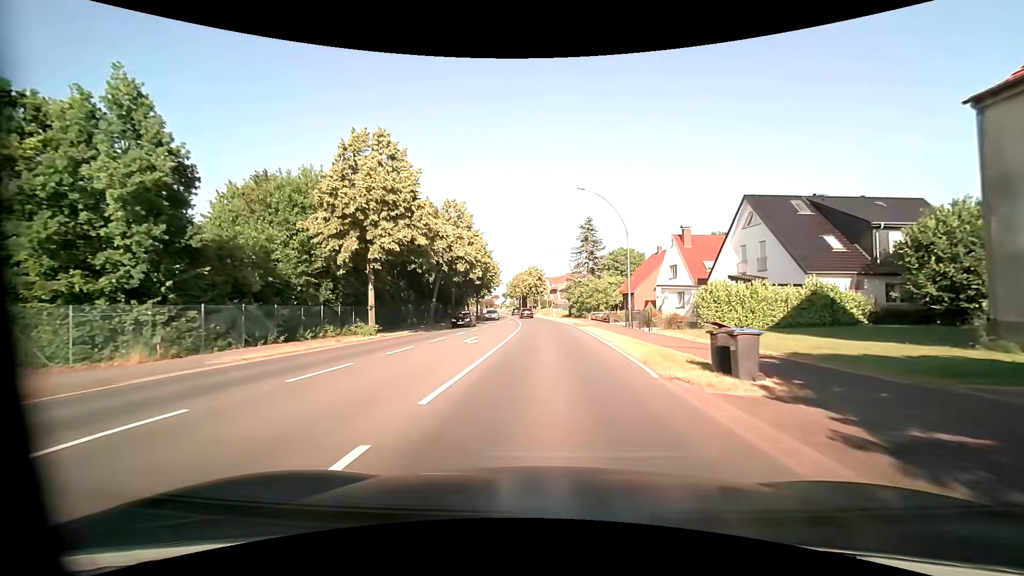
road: primary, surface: asphalt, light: Day
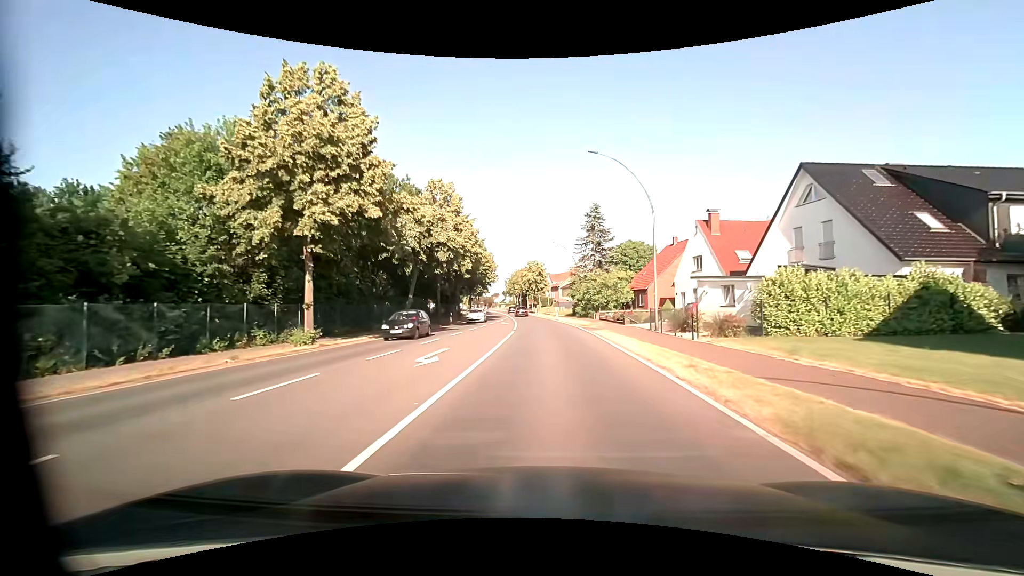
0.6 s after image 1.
(0.0, +8.0) m; -1°
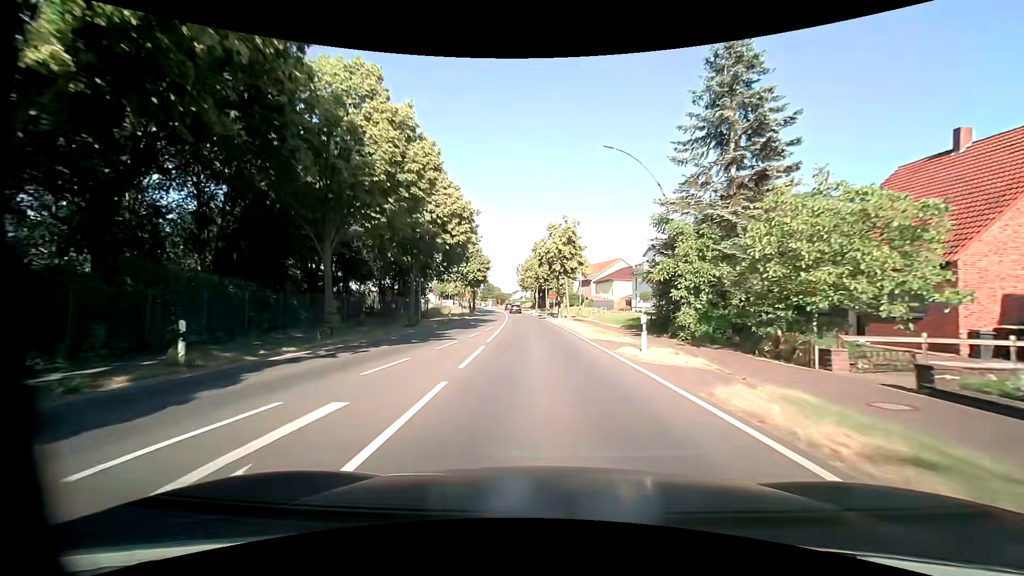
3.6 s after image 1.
(-0.6, +40.3) m; -2°
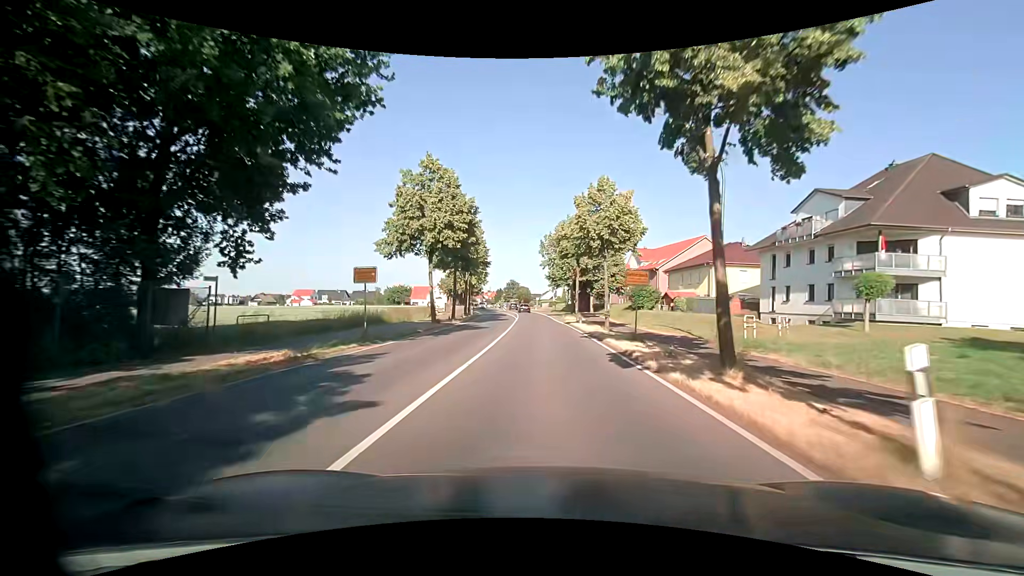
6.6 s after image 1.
(-1.3, +40.3) m; -3°
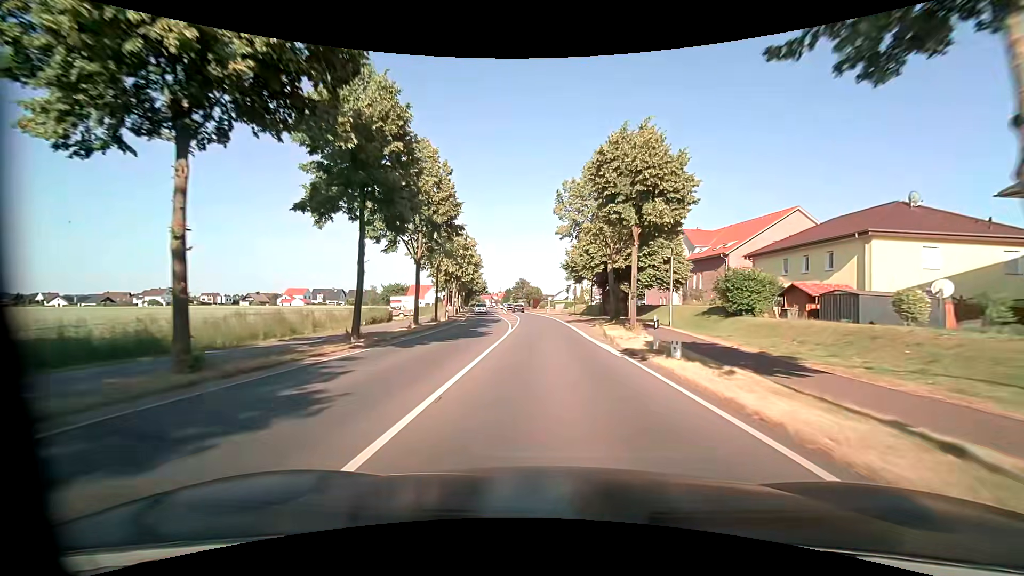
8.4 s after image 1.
(-0.5, +24.1) m; -2°
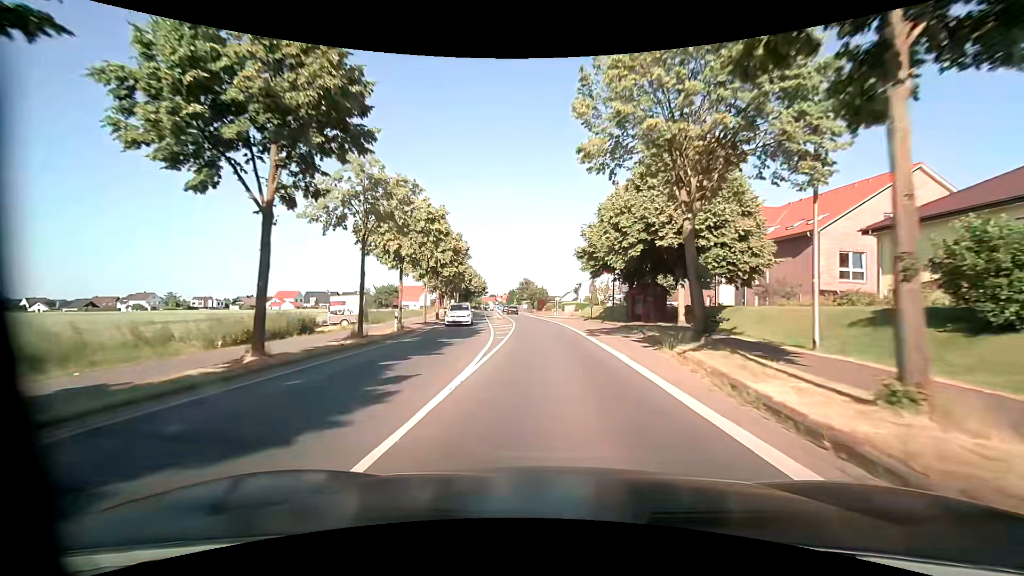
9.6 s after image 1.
(-0.2, +16.1) m; -1°
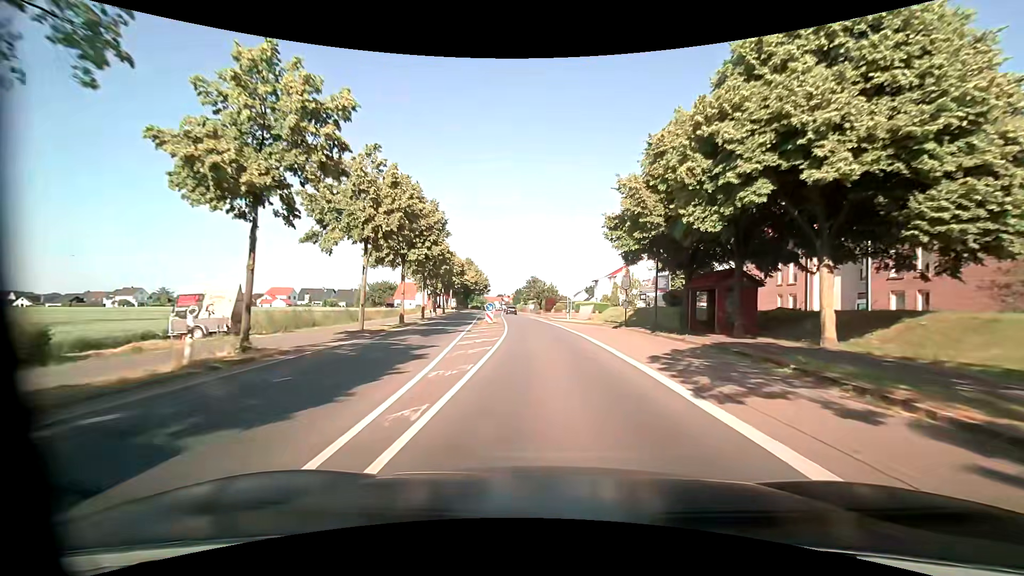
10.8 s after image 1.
(-0.3, +16.1) m; -2°
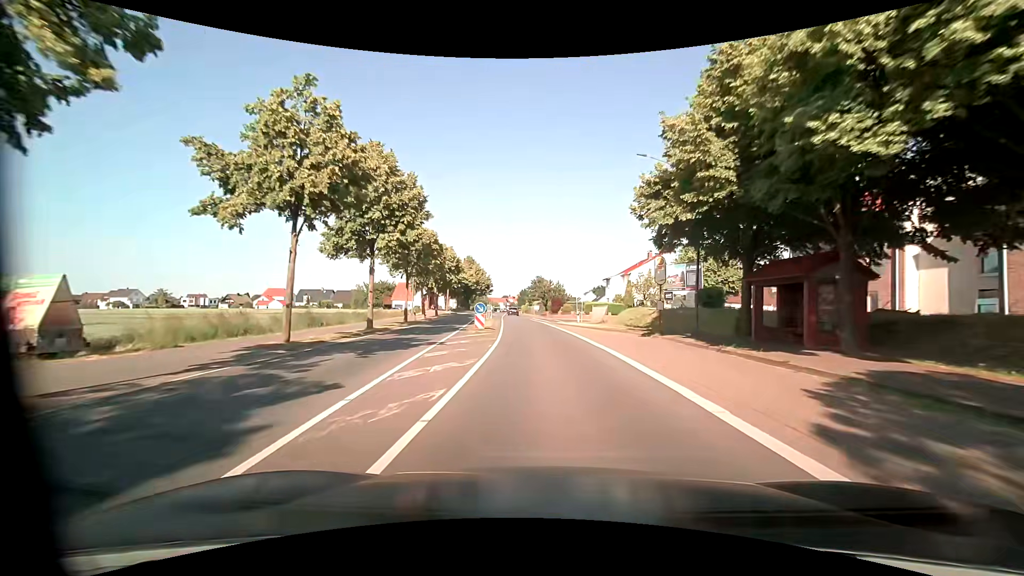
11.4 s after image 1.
(0.0, +8.1) m; 0°
